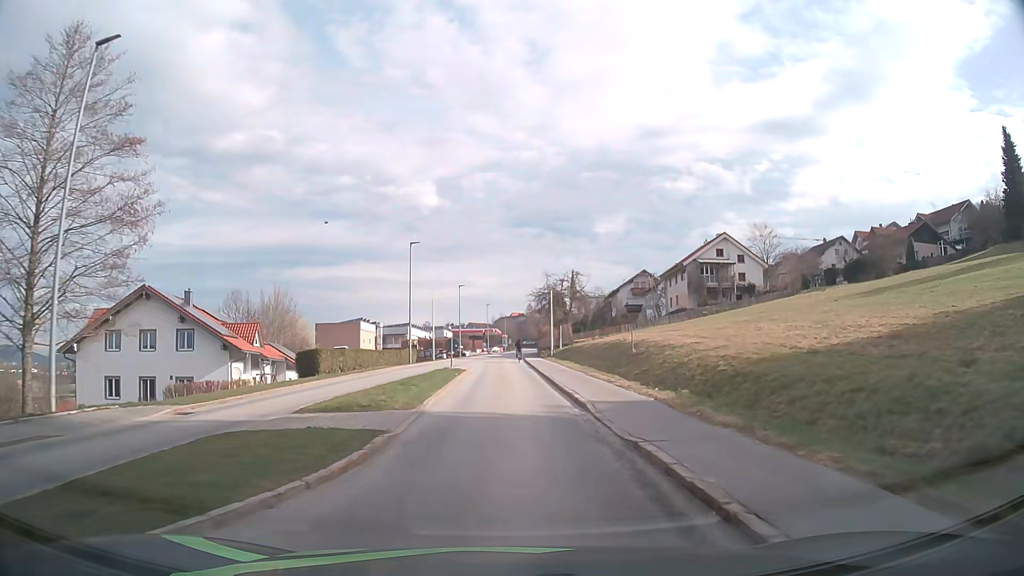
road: tertiary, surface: asphalt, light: Day
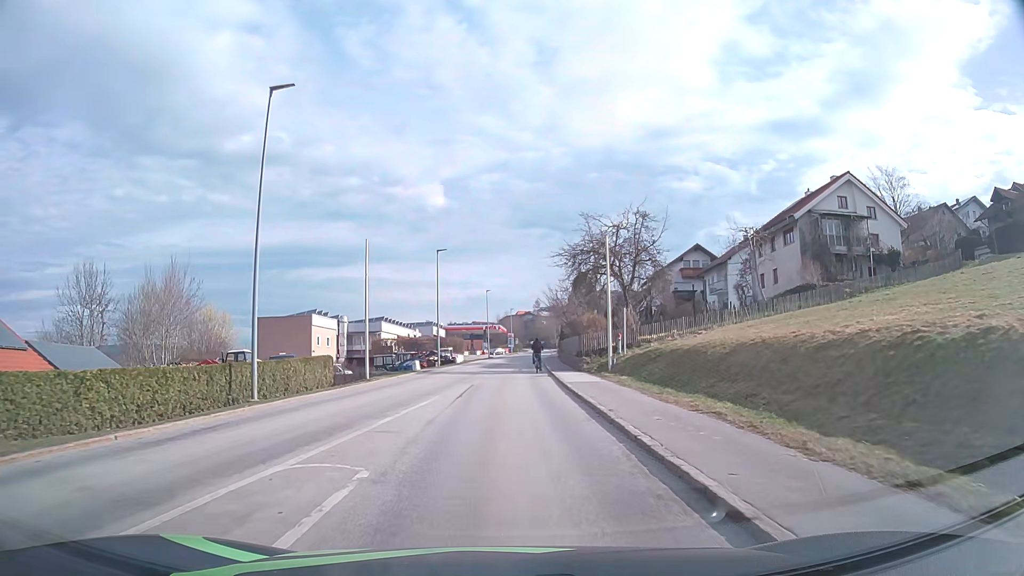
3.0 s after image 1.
(-0.3, +30.2) m; -1°
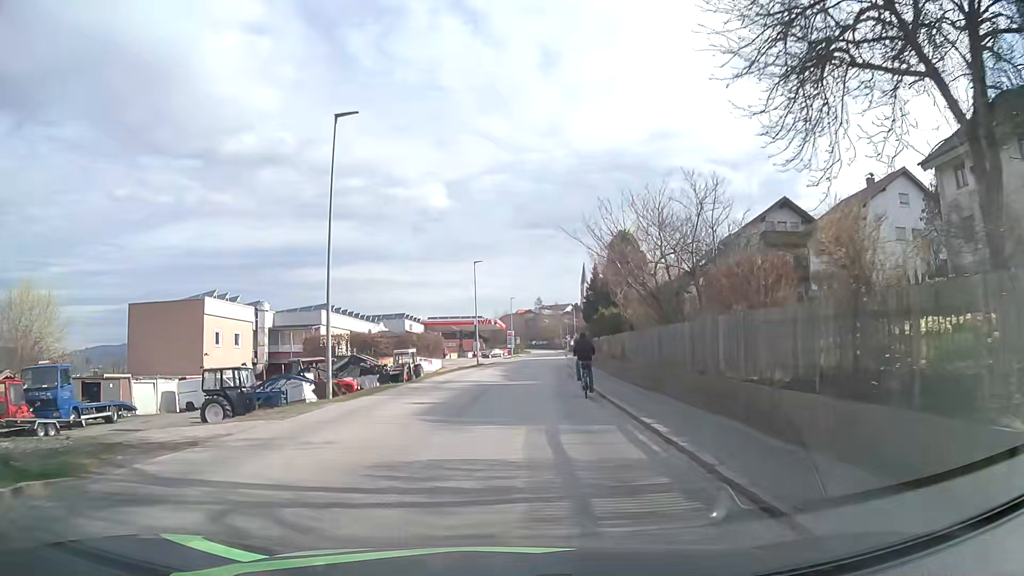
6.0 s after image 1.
(+0.2, +29.3) m; 0°
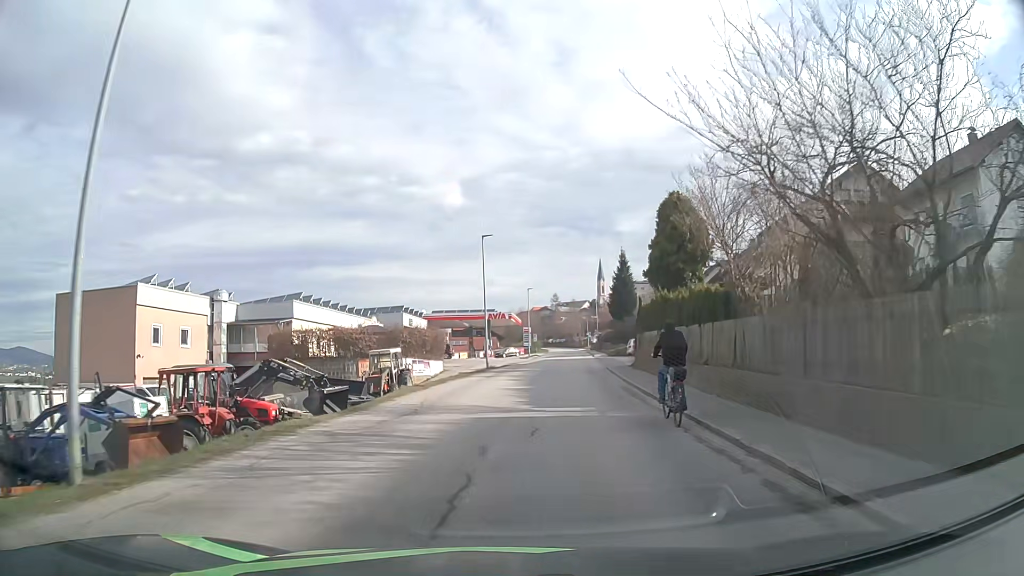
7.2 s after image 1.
(-0.1, +12.4) m; -1°
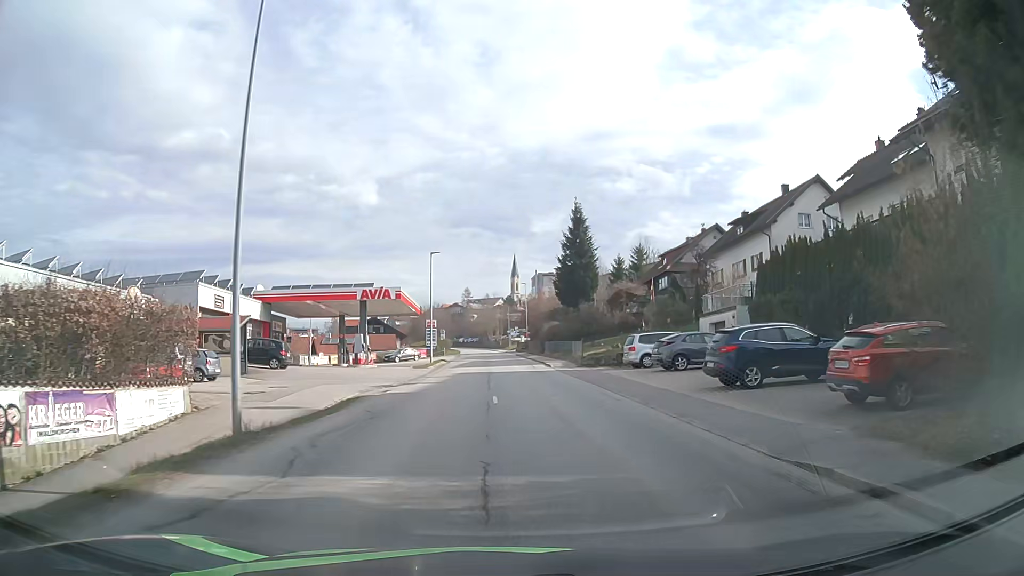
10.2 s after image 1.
(+1.3, +32.2) m; +8°
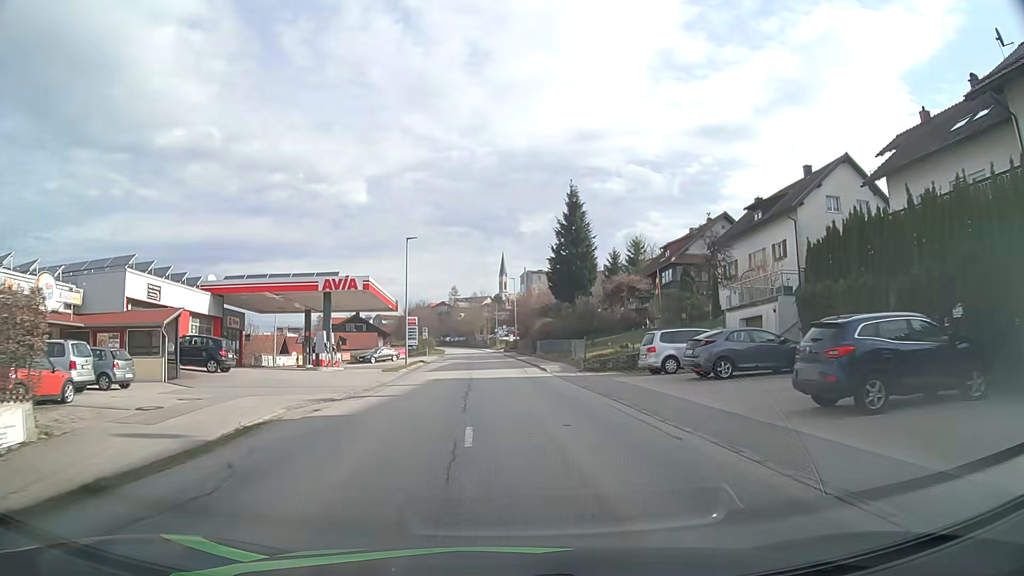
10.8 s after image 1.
(0.0, +6.7) m; +1°
(0, +10) (0, +20) (0, +30) (-1, +40) (-1, +50) (-2, +60) (-2, +70) (-3, +80) (-4, +90) (-4, +100) m
